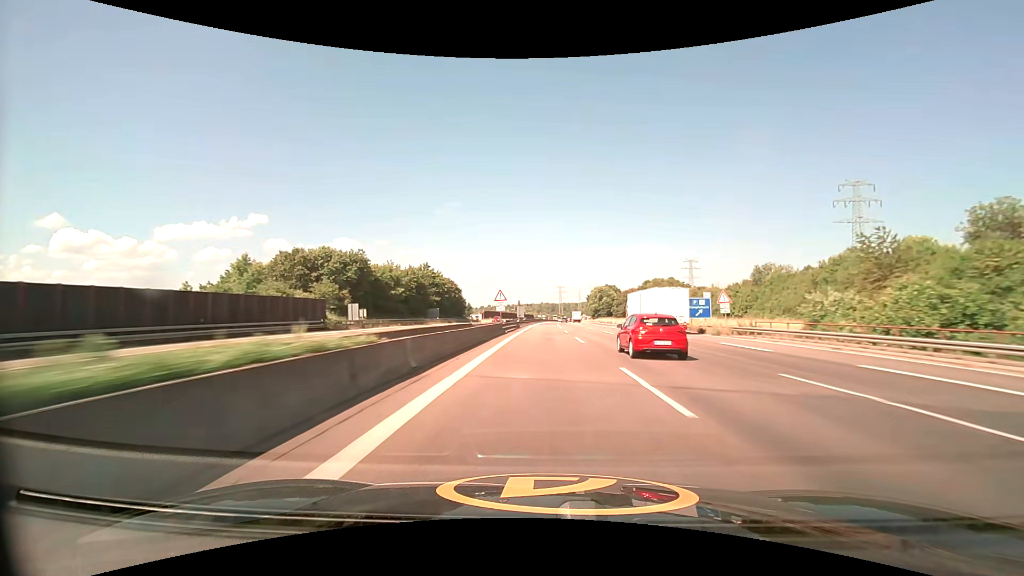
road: motorway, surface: asphalt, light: Day
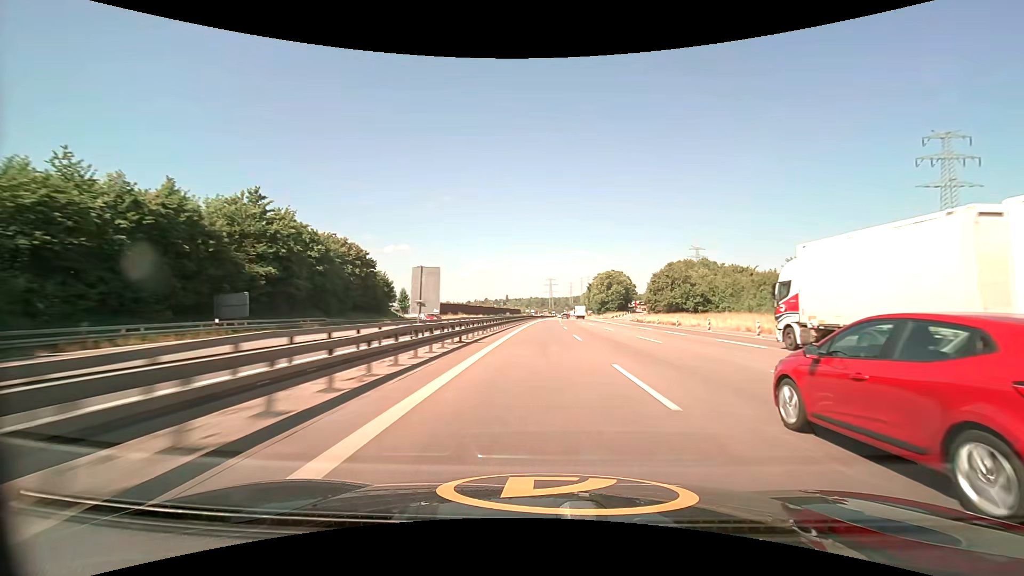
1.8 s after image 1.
(+0.7, +71.4) m; +1°
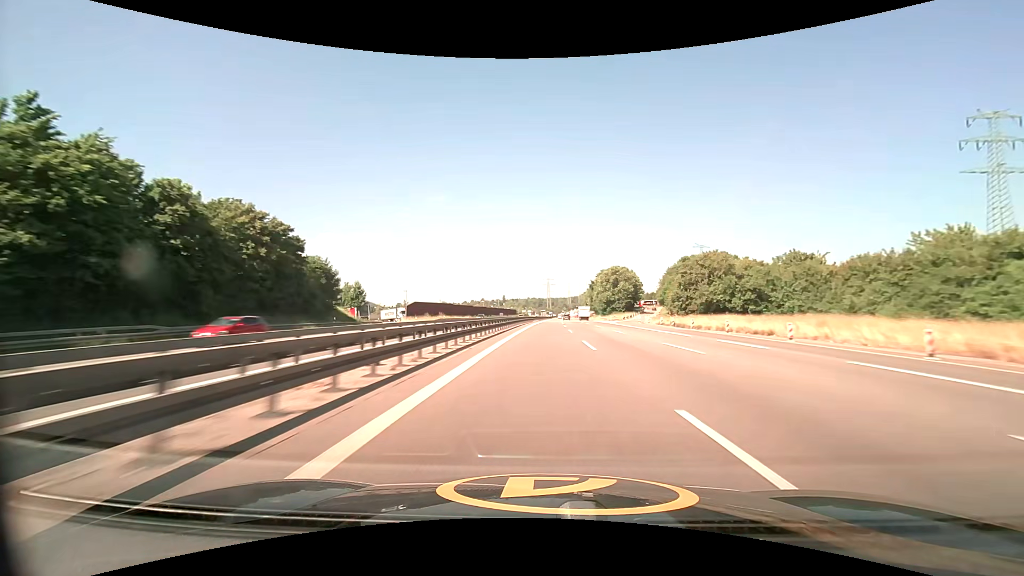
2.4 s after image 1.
(+0.1, +23.9) m; 0°
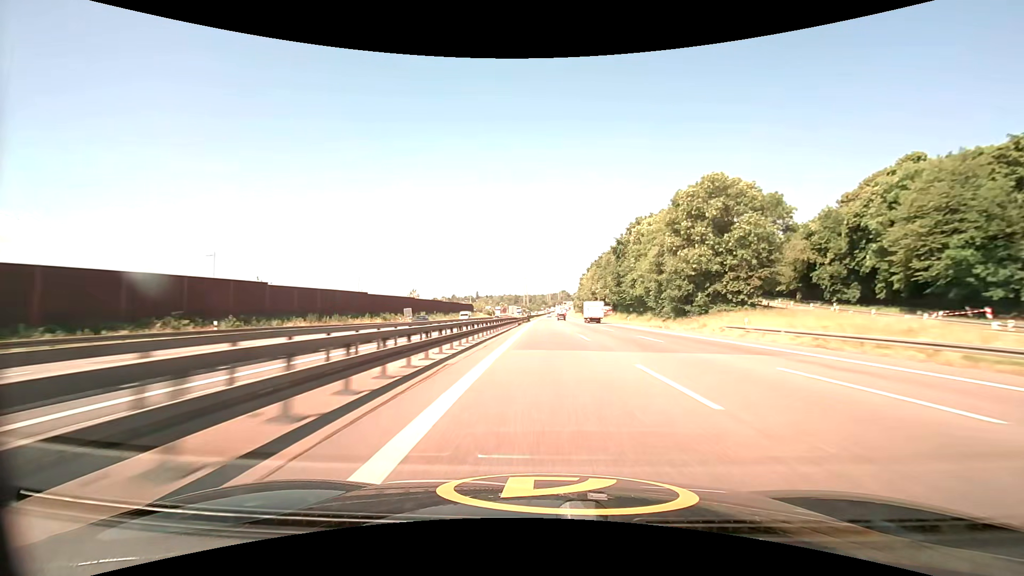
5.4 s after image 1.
(+2.4, +119.7) m; +3°
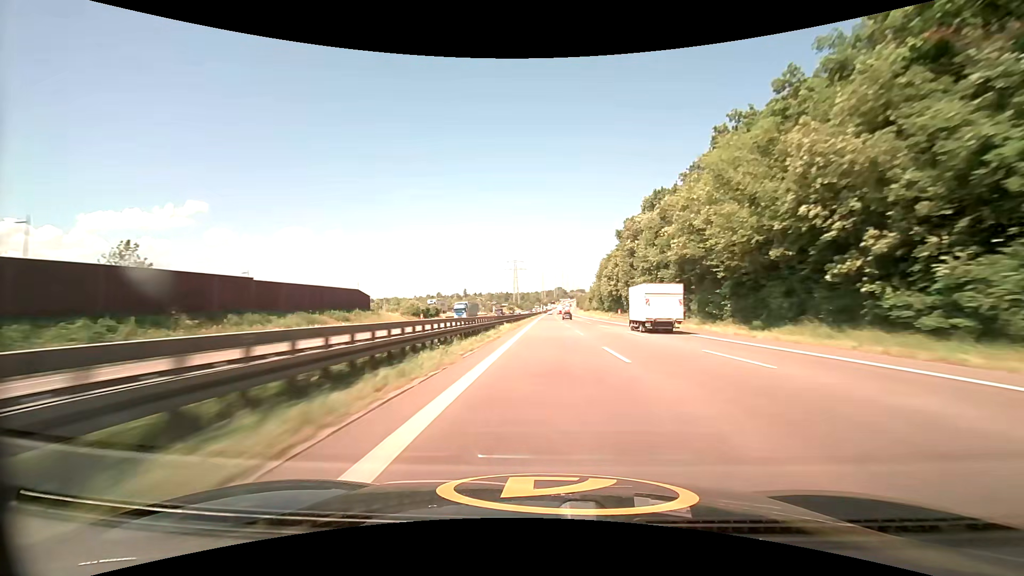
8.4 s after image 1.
(+0.7, +120.3) m; +1°
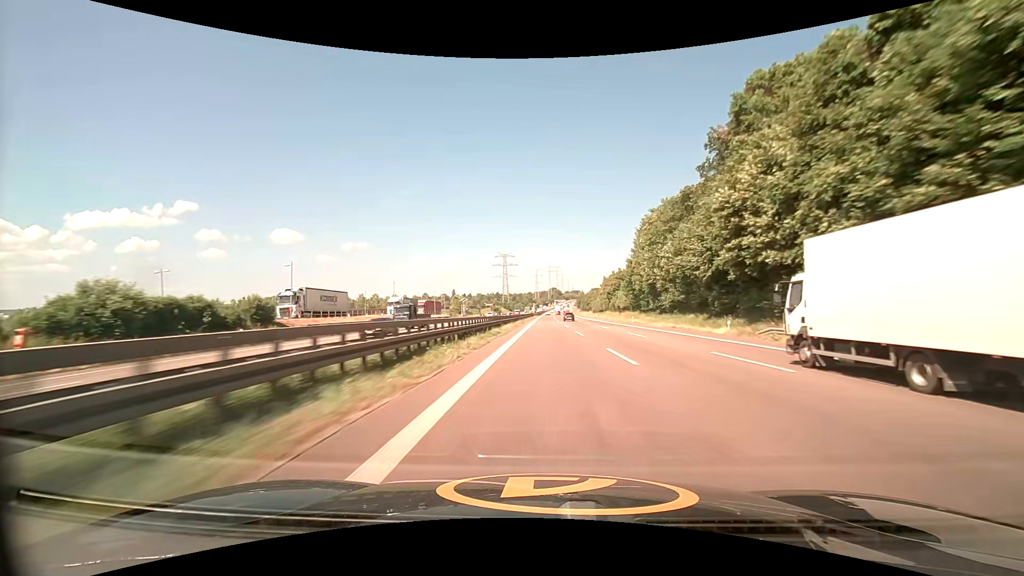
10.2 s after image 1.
(+0.6, +72.3) m; +1°
(0, +10) (0, +20) (0, +30) (0, +40) (0, +50) (0, +60) (0, +70) (0, +80) (+1, +90) (+1, +100) m
